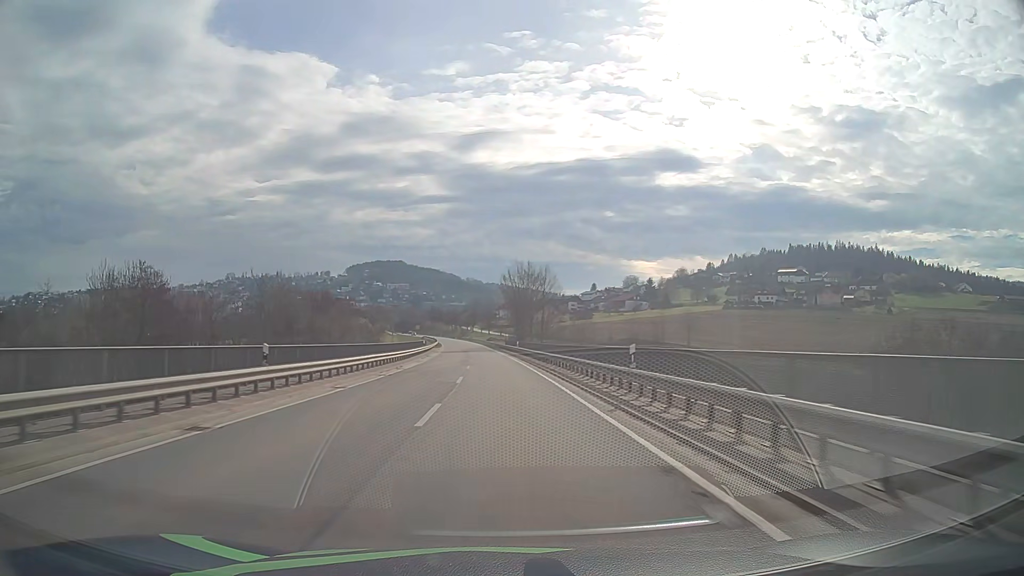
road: secondary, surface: asphalt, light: Day
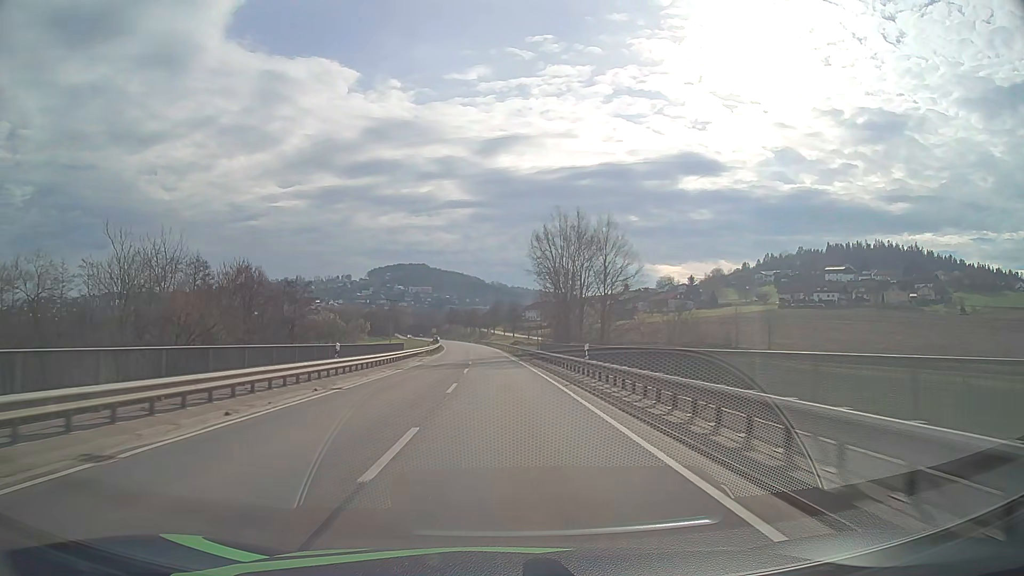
(-0.6, +40.6) m; -2°
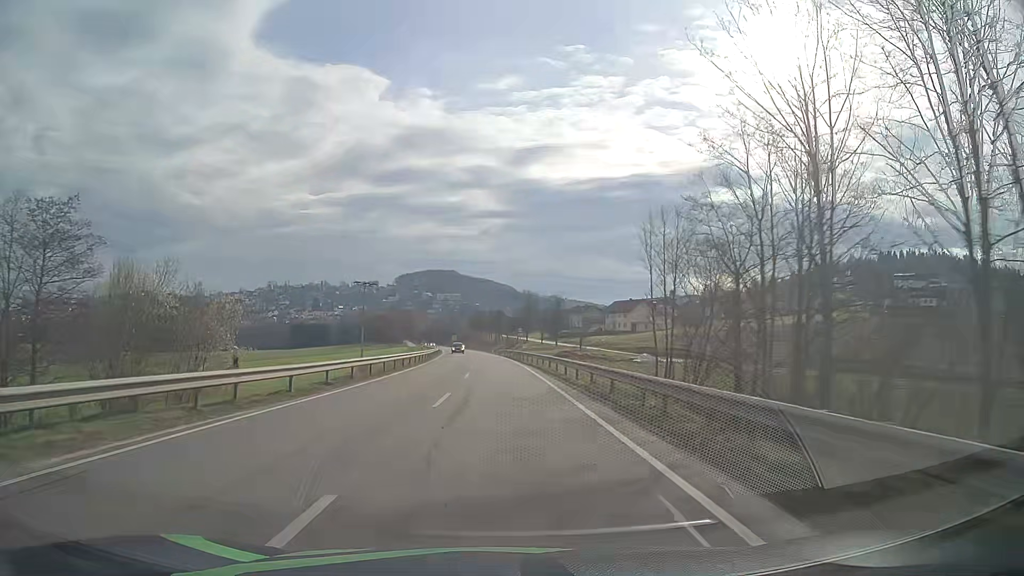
(-1.3, +54.4) m; -3°
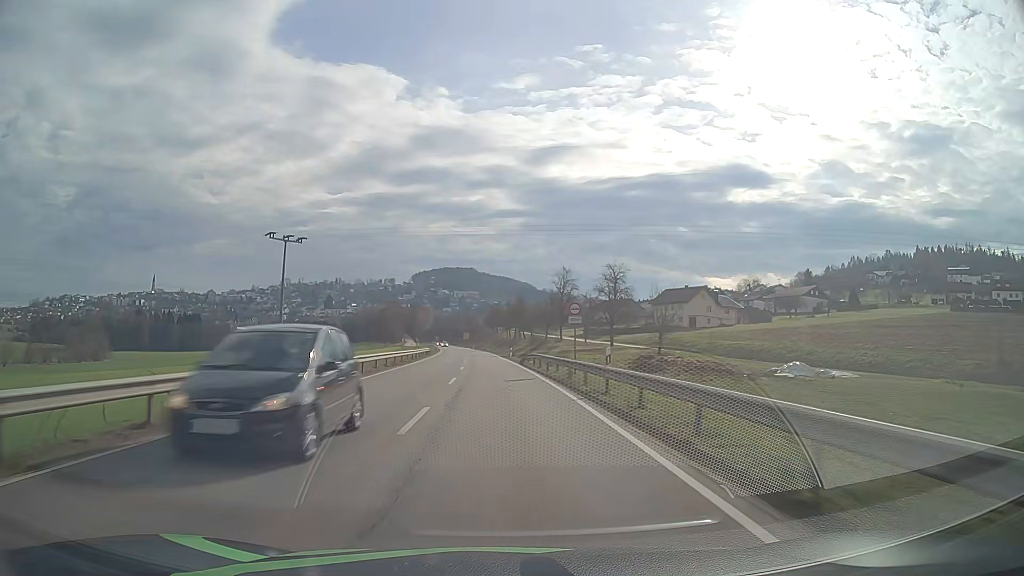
(-0.8, +40.6) m; -2°
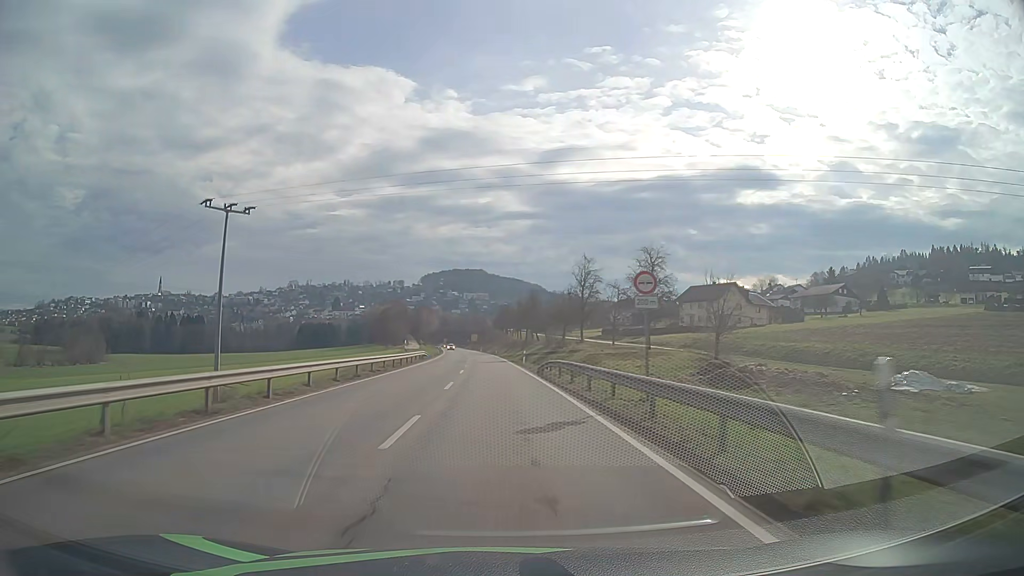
(-0.1, +13.5) m; -1°
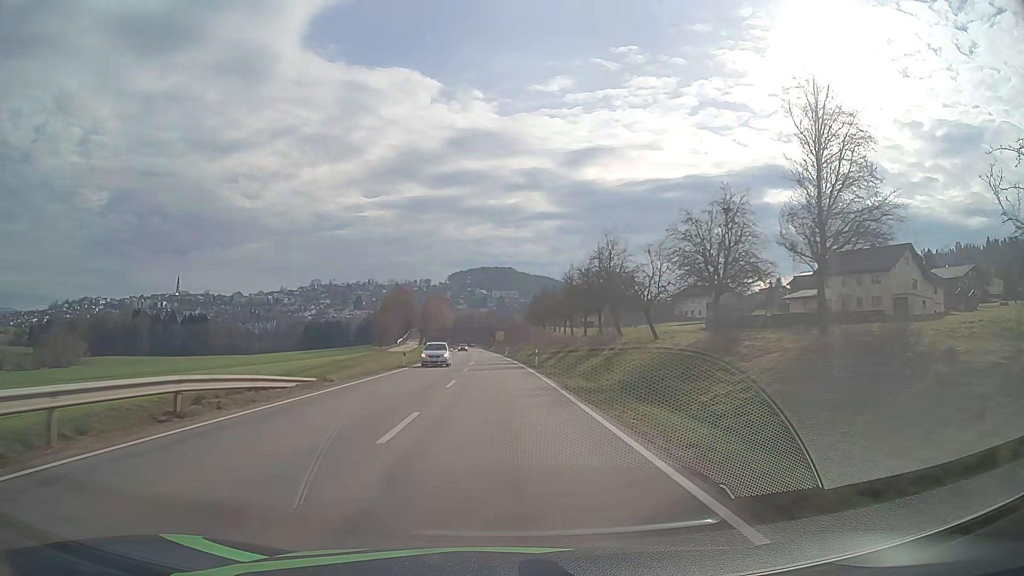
(-1.3, +53.8) m; -3°
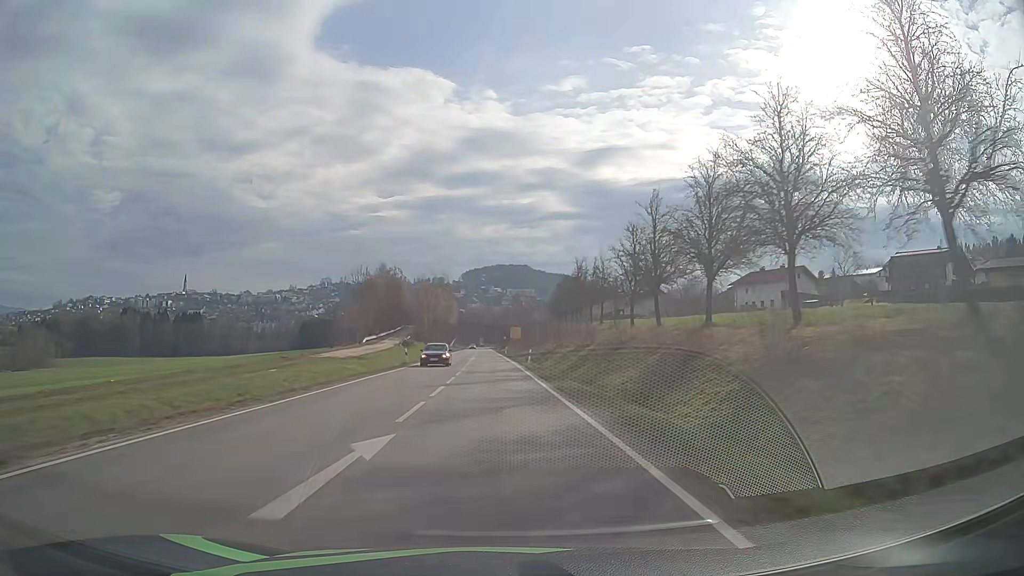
(-0.4, +40.2) m; -1°
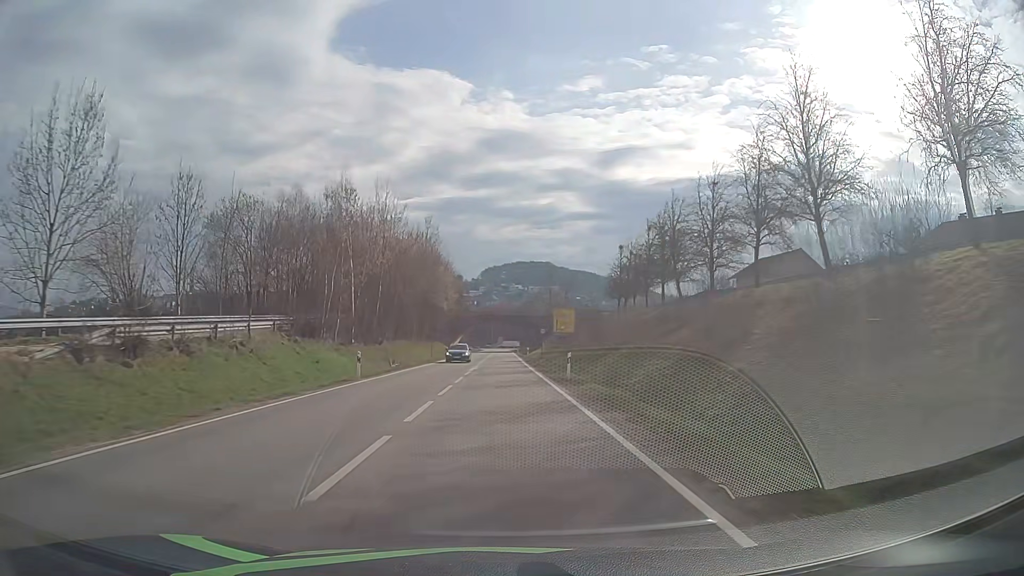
(-1.4, +66.7) m; -2°
(0, +10) (0, +20) (0, +30) (0, +40) (0, +50) (0, +60) (0, +70) (0, +80) (0, +90) (0, +100) m
